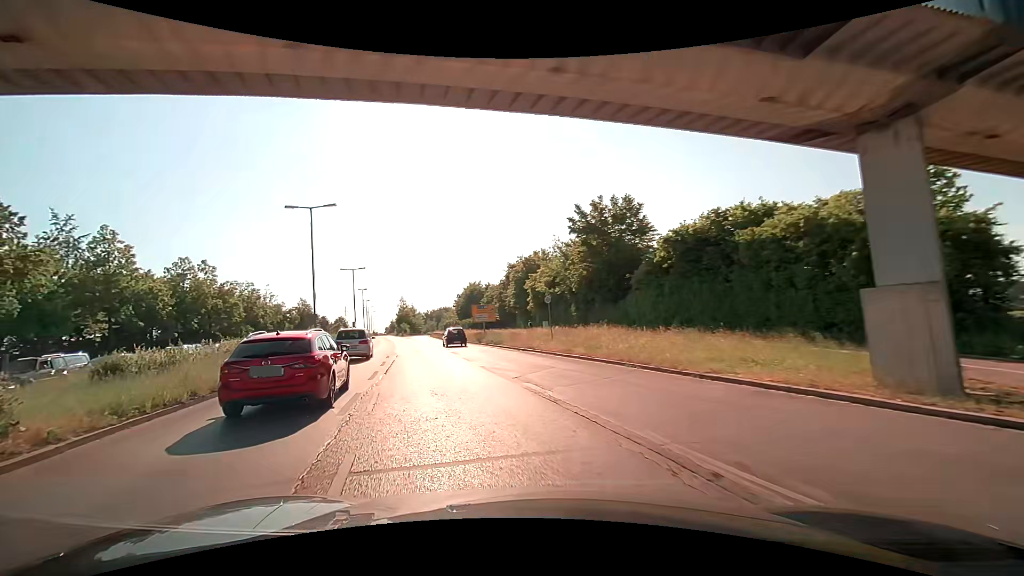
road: primary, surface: asphalt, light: Day
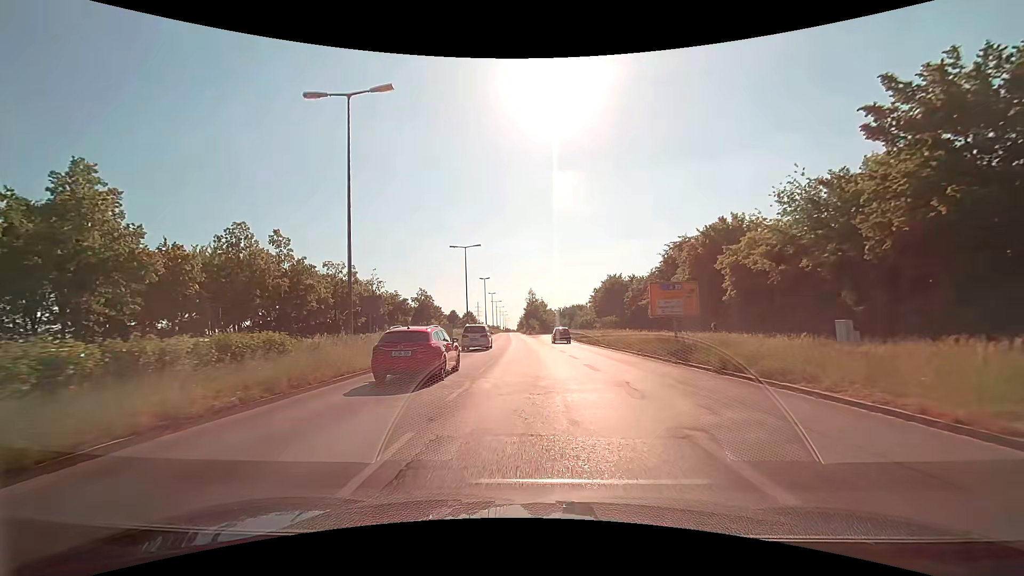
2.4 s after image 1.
(-5.0, +23.3) m; -15°
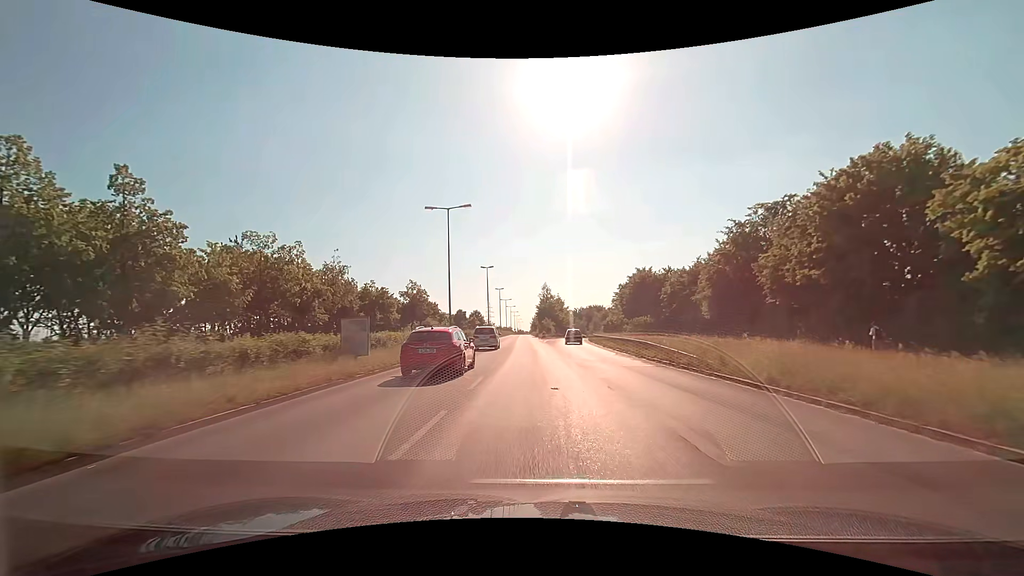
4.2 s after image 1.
(-0.4, +22.9) m; -2°
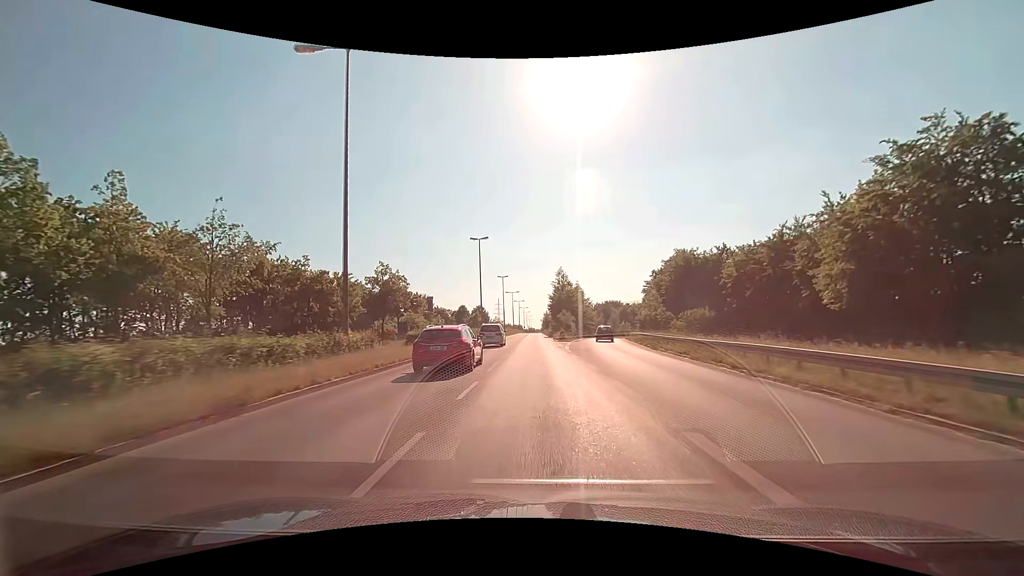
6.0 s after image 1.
(-0.3, +26.6) m; -1°
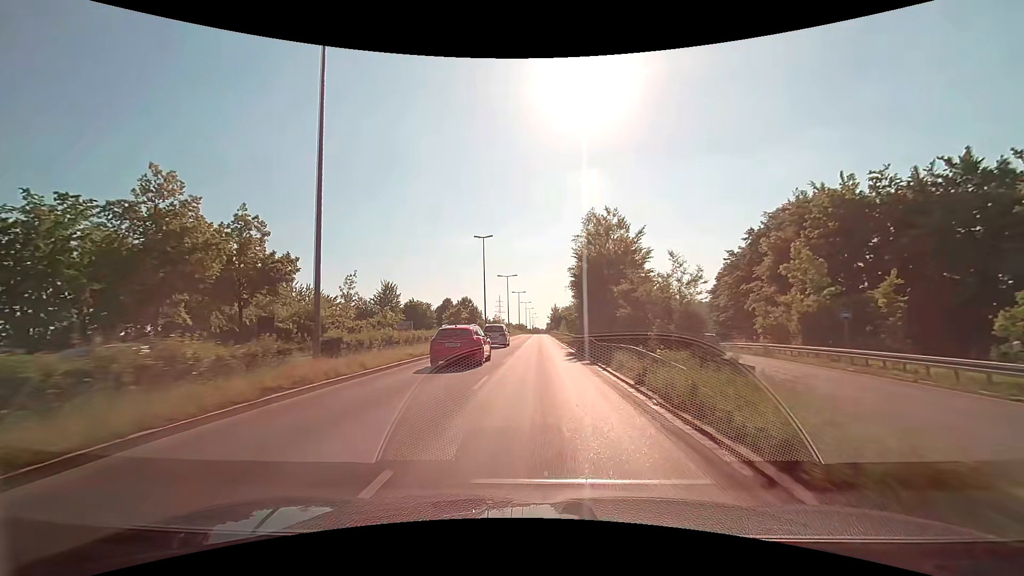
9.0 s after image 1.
(-0.4, +47.1) m; -1°
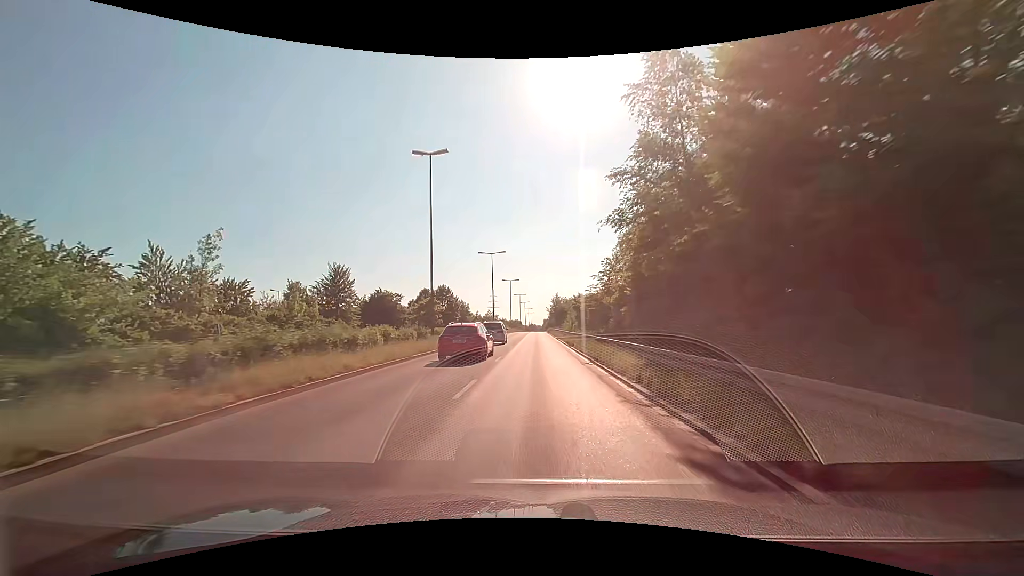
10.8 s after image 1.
(+0.1, +28.7) m; 0°
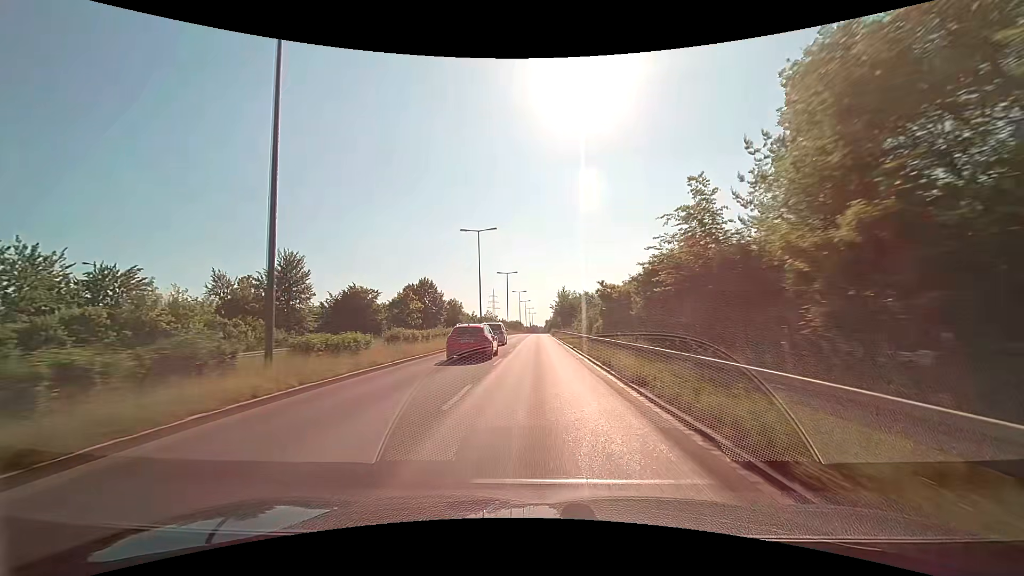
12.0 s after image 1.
(0.0, +19.2) m; 0°
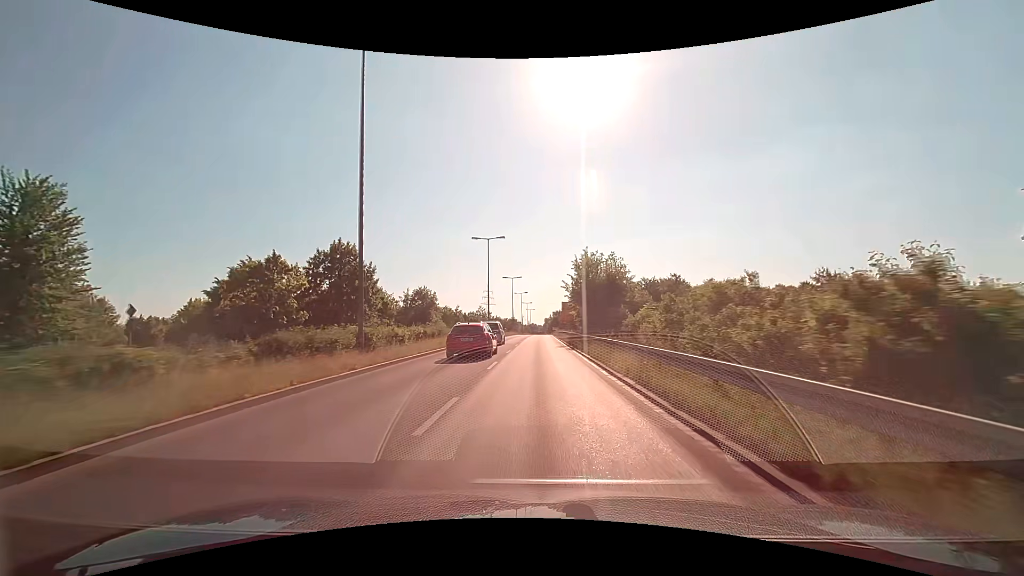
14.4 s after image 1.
(-0.1, +38.8) m; 0°
(0, +10) (0, +20) (0, +30) (0, +40) (0, +50) (0, +60) (0, +70) (+1, +80) (+1, +90) (+1, +100) m
